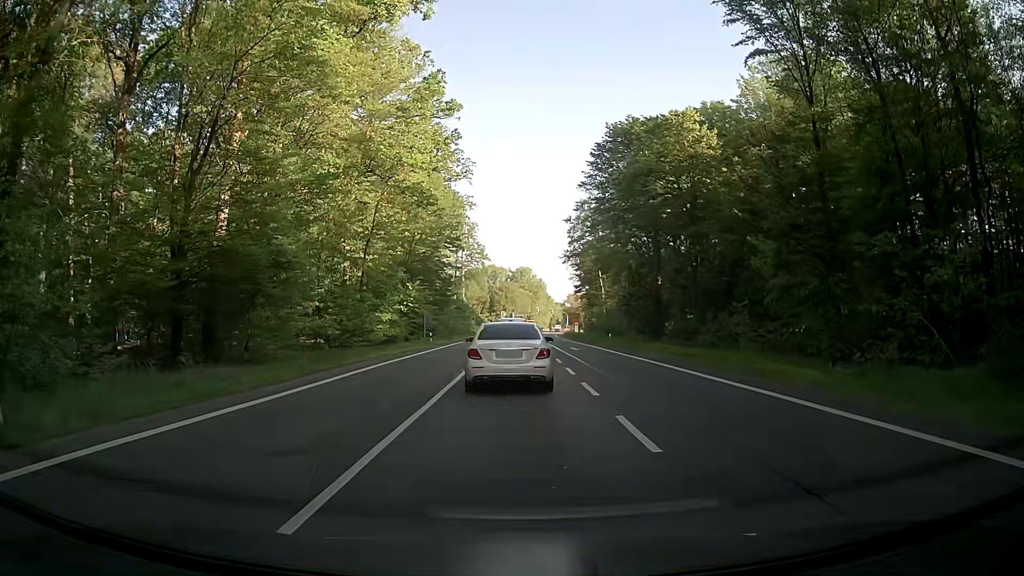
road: primary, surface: asphalt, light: Day
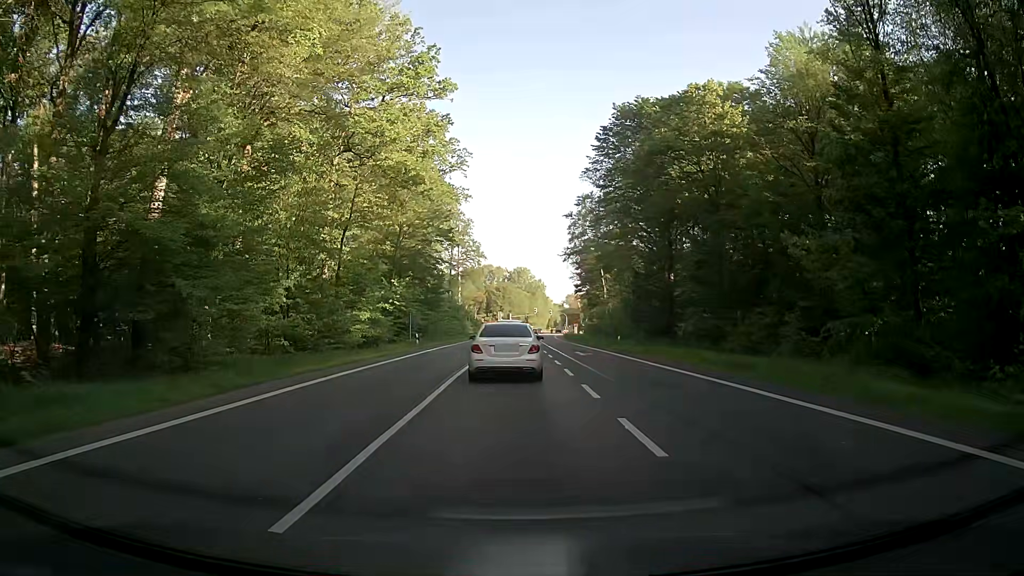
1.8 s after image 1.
(+0.3, +6.6) m; +1°
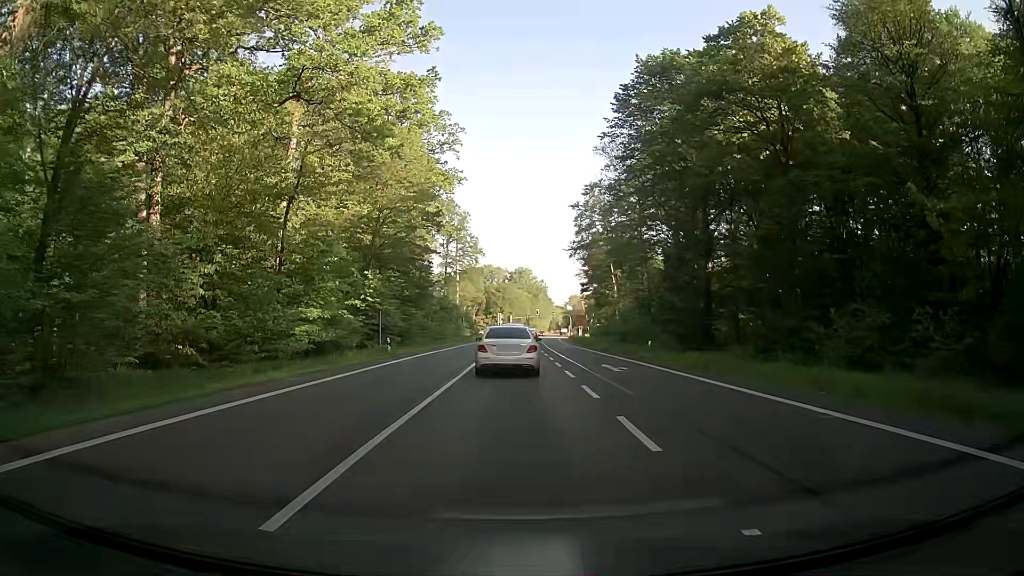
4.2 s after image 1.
(+0.5, +11.9) m; +2°
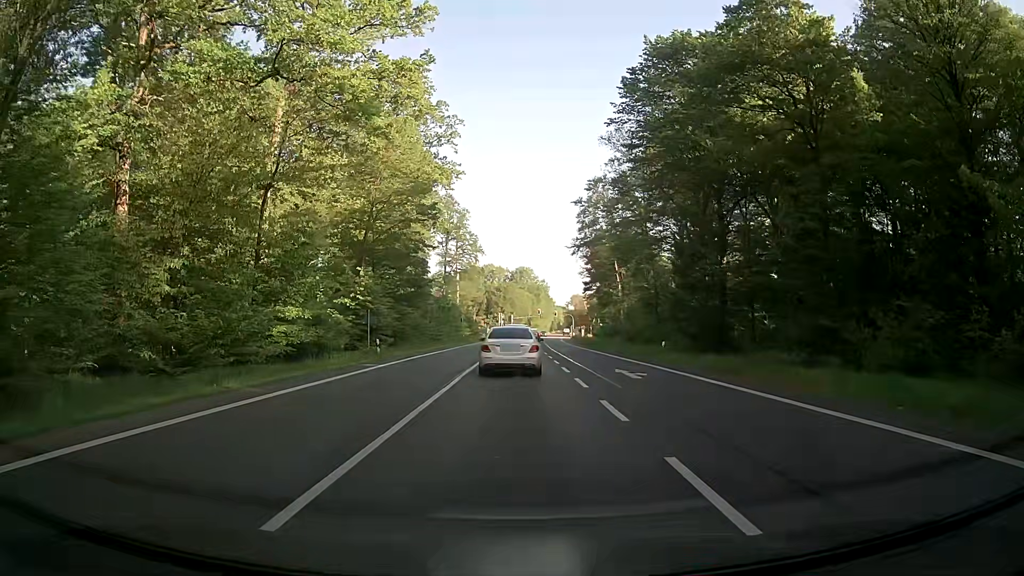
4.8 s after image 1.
(0.0, +3.5) m; -1°
